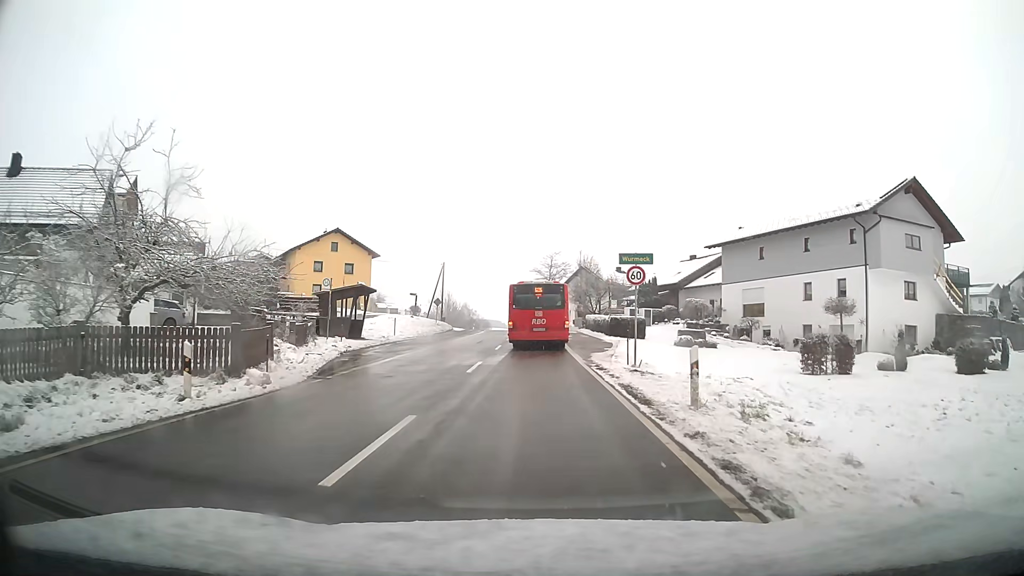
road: tertiary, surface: asphalt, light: Day
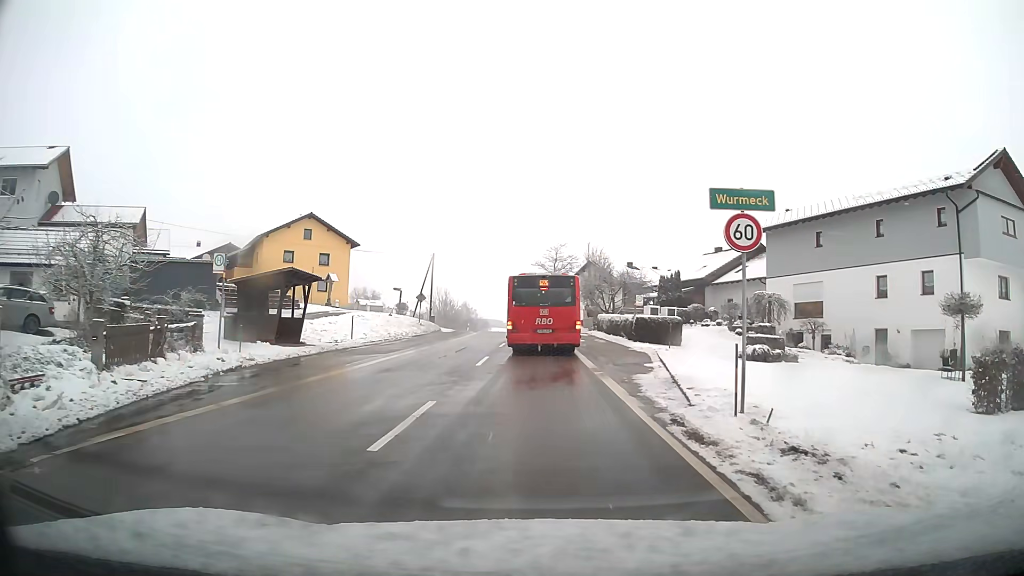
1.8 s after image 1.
(0.0, +10.3) m; 0°
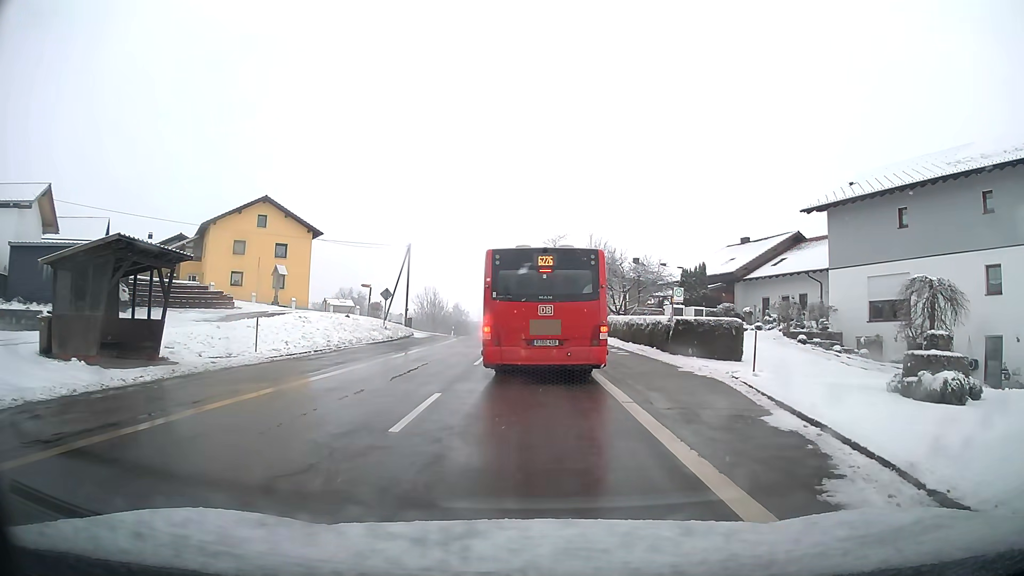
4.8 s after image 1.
(0.0, +10.7) m; 0°
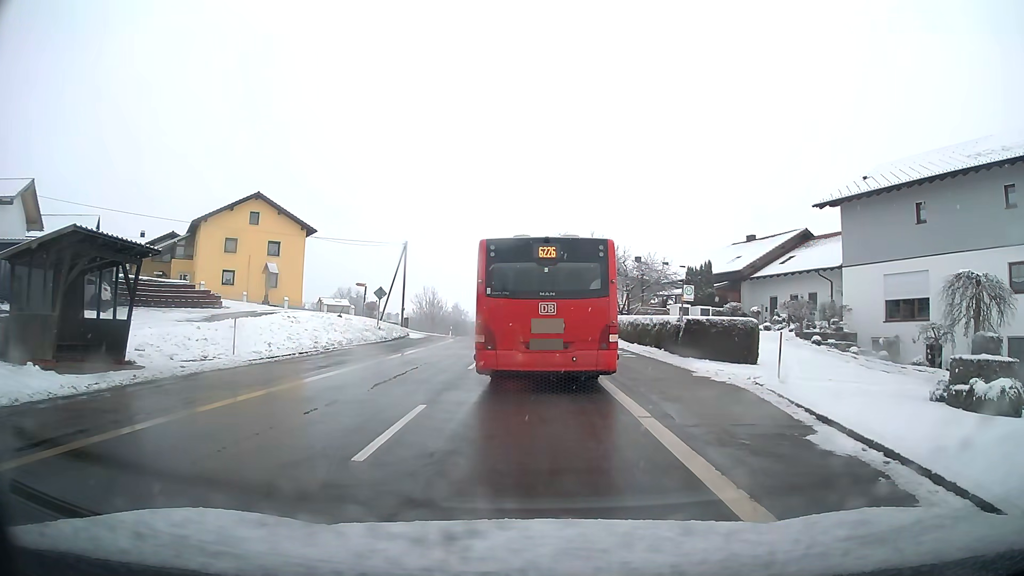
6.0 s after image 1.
(0.0, +1.6) m; 0°
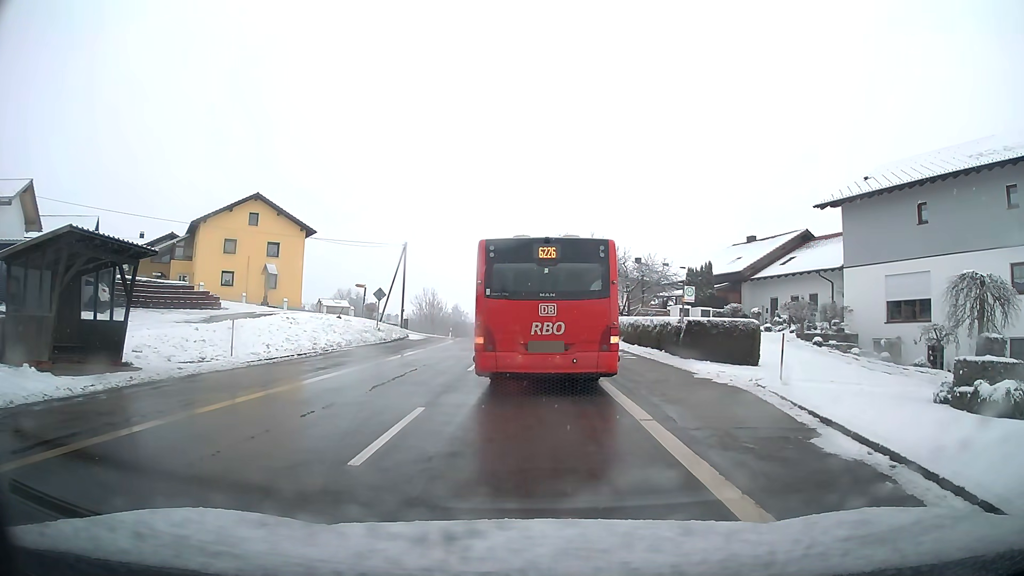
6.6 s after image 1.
(0.0, +0.2) m; 0°
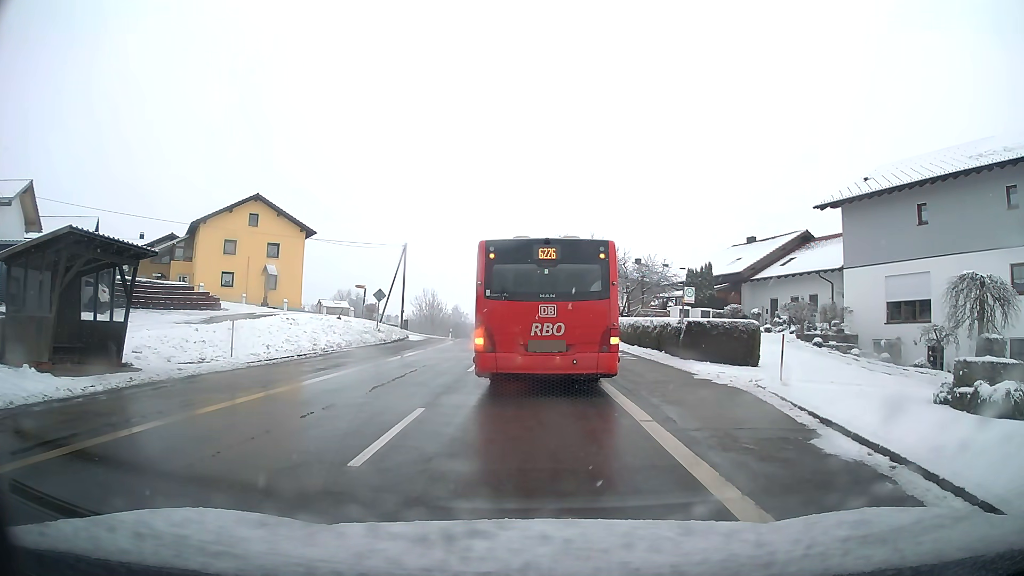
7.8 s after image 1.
(0.0, +0.1) m; 0°
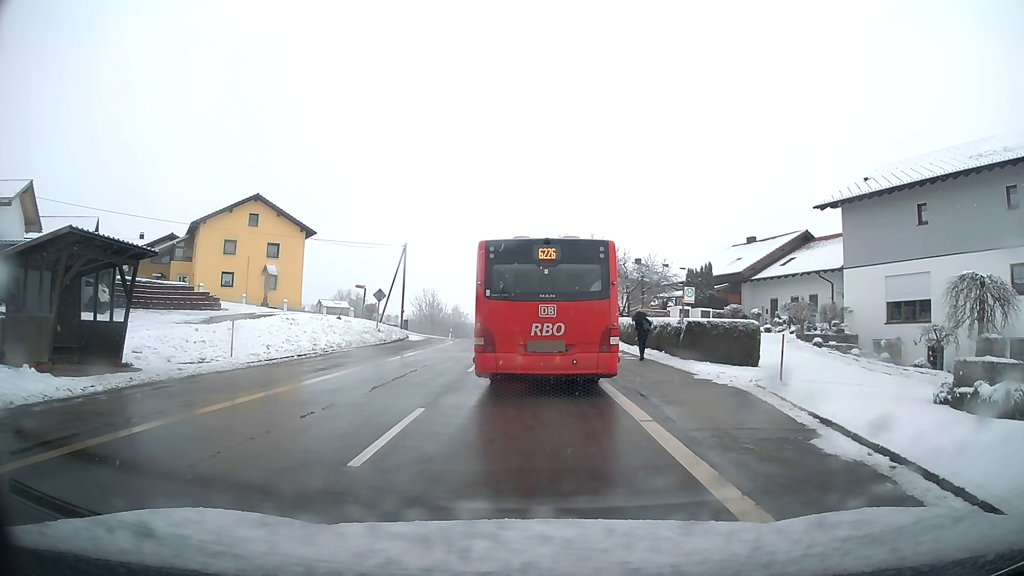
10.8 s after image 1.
(0.0, 0.0) m; 0°
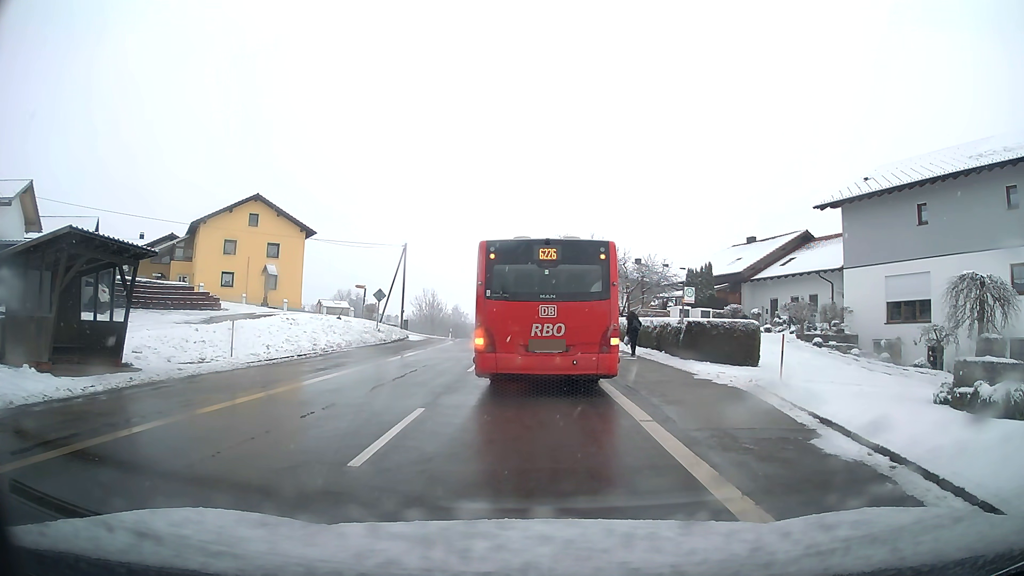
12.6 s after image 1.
(0.0, 0.0) m; 0°
(0, +10) (0, +20) (0, +30) (0, +40) (0, +50) (-1, +60) (-3, +70) (-5, +80) (-7, +89) (-9, +99) m
